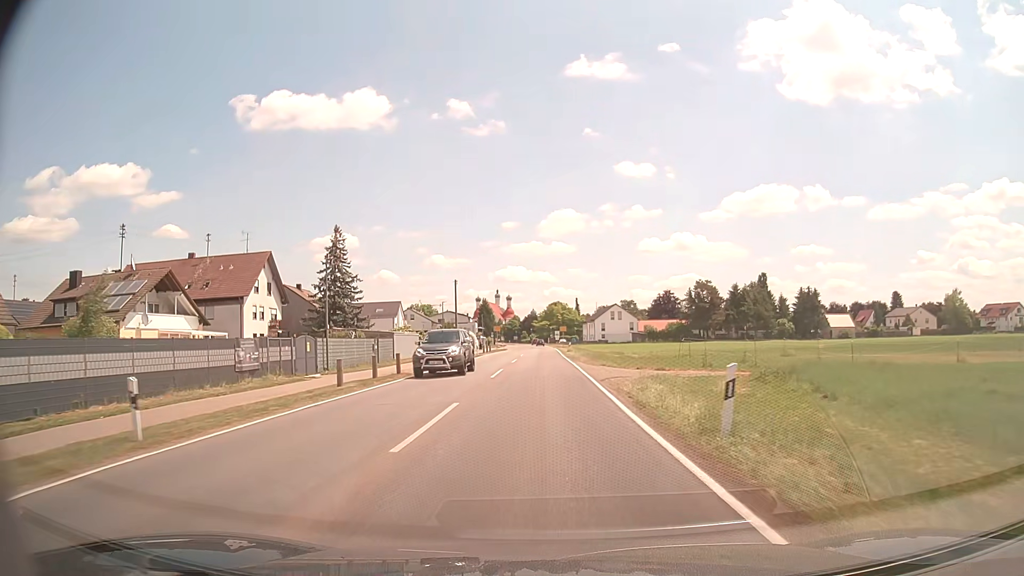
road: tertiary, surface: asphalt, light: Day
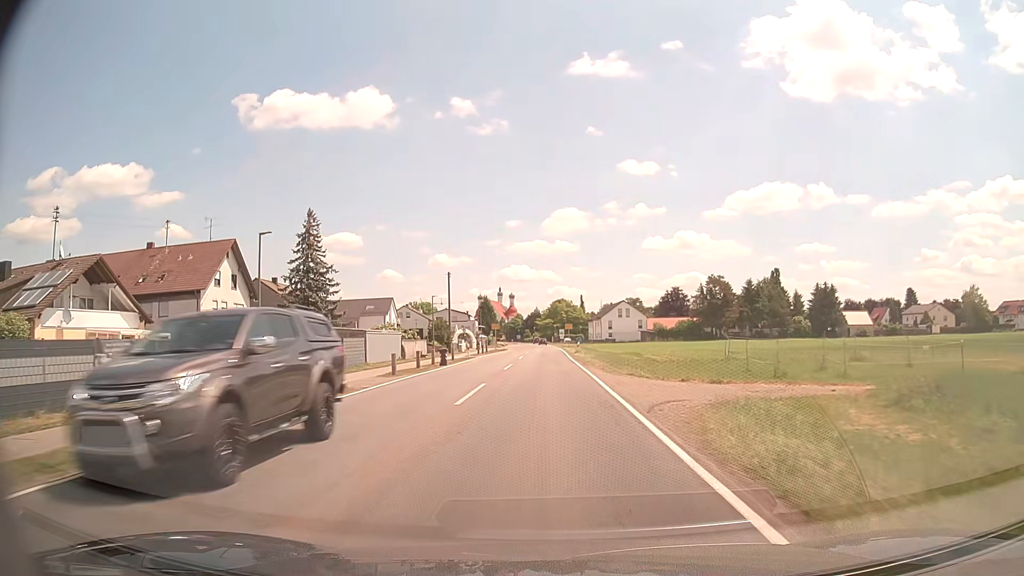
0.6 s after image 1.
(0.0, +9.6) m; 0°
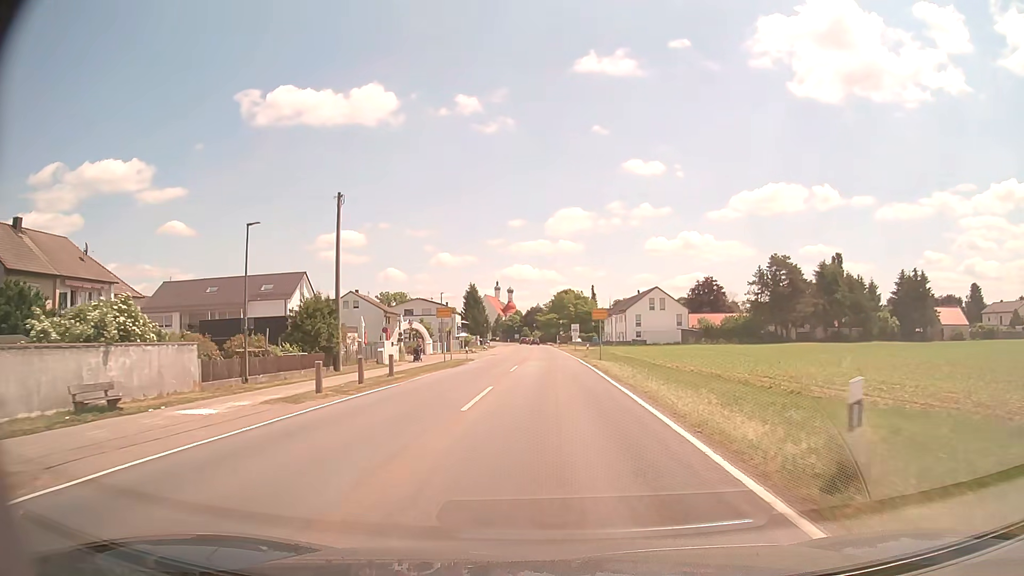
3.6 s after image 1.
(-0.3, +46.2) m; 0°
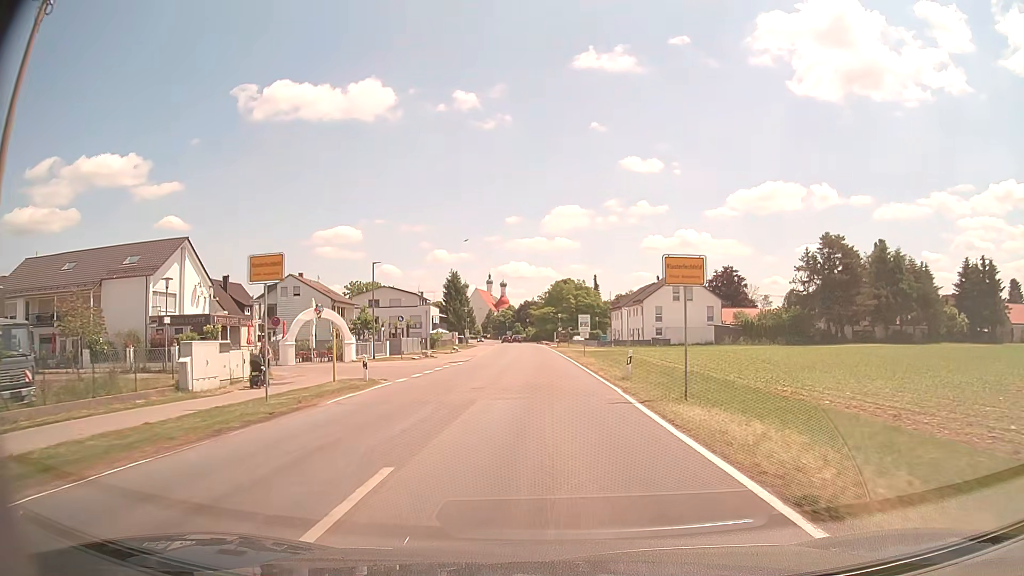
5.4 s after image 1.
(+0.1, +26.1) m; +1°
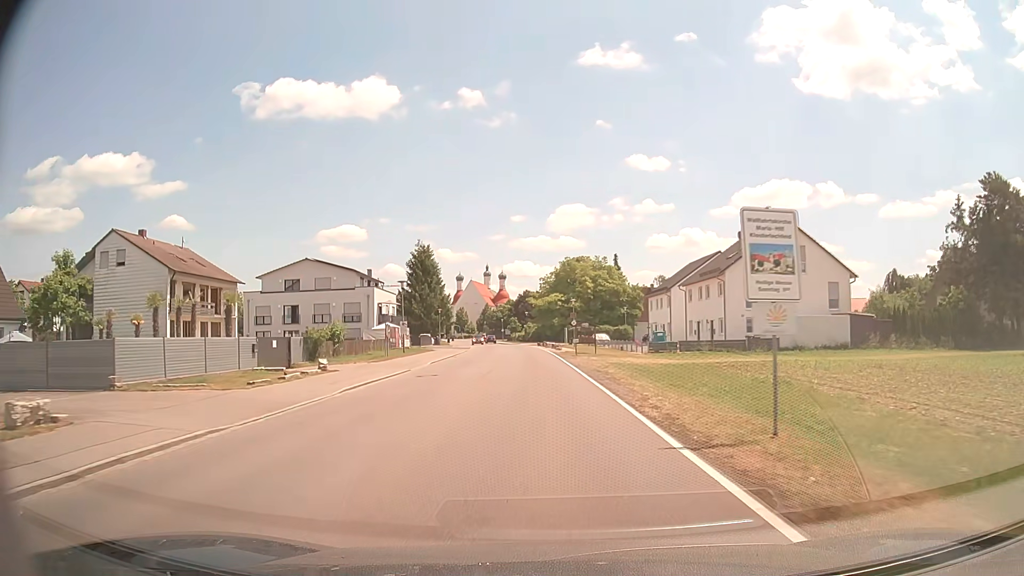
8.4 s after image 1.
(-0.3, +41.1) m; -1°
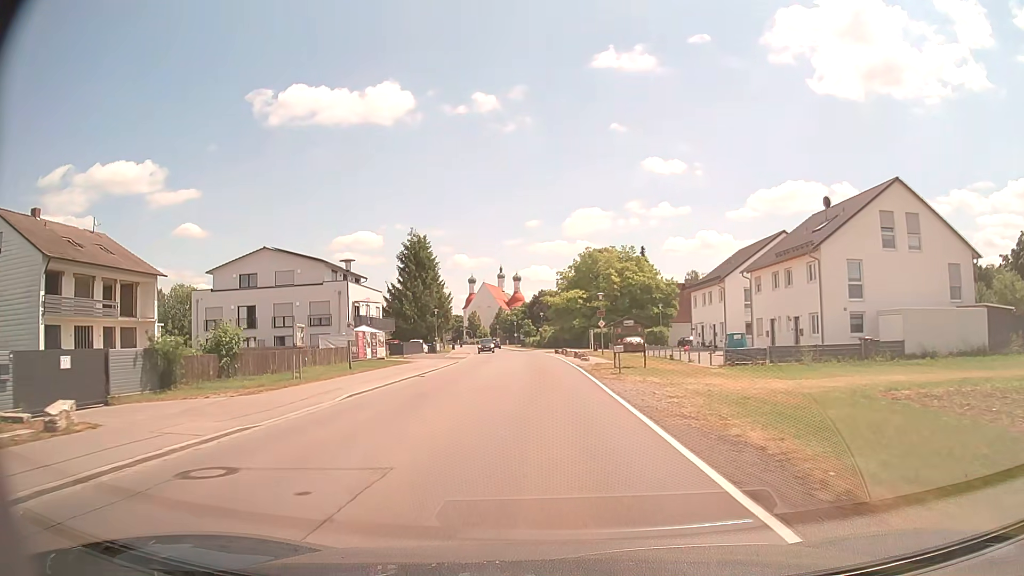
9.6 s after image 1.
(-0.1, +16.4) m; -1°
(0, +10) (0, +20) (0, +30) (-1, +40) (-2, +50) (-2, +60) (-3, +70) (-5, +80) (-6, +90) (-7, +100) m
